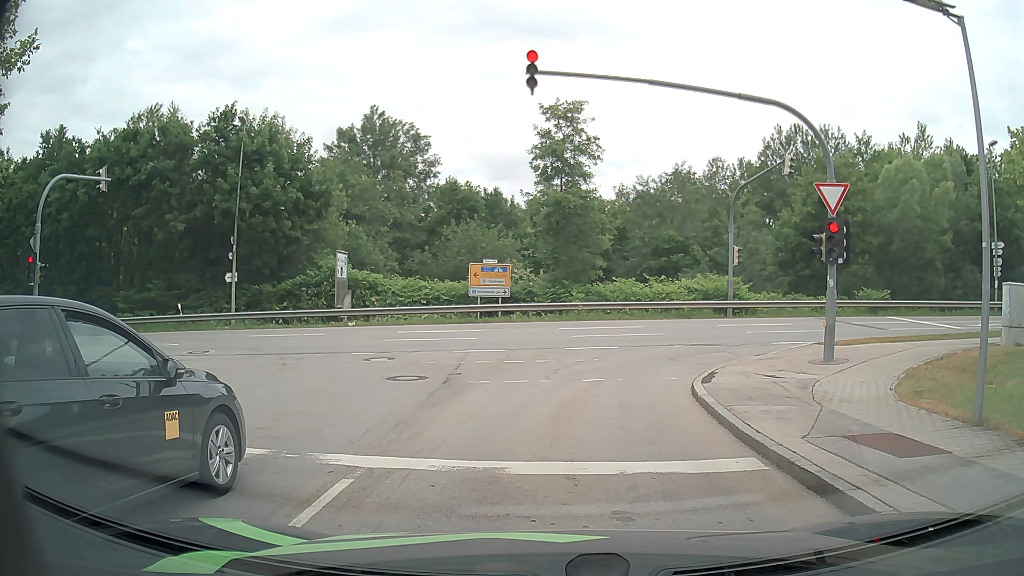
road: residential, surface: asphalt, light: Day
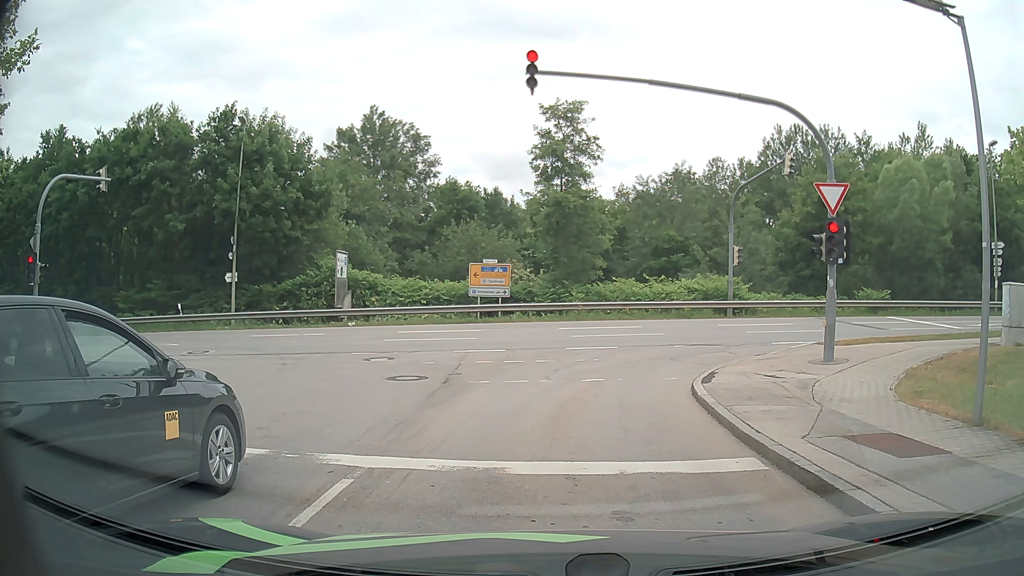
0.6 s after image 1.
(0.0, 0.0) m; 0°
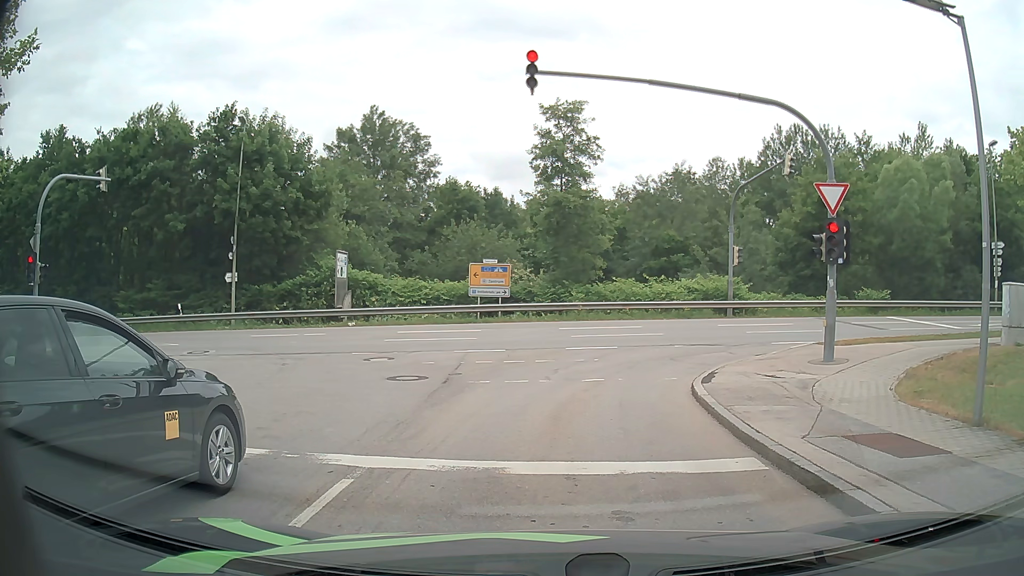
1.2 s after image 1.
(0.0, 0.0) m; 0°
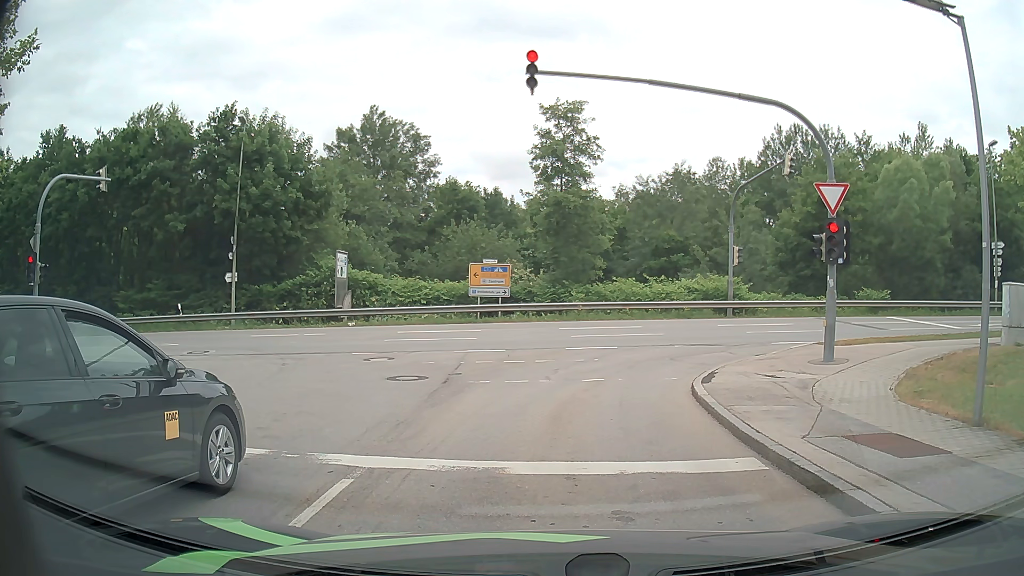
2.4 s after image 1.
(0.0, 0.0) m; 0°
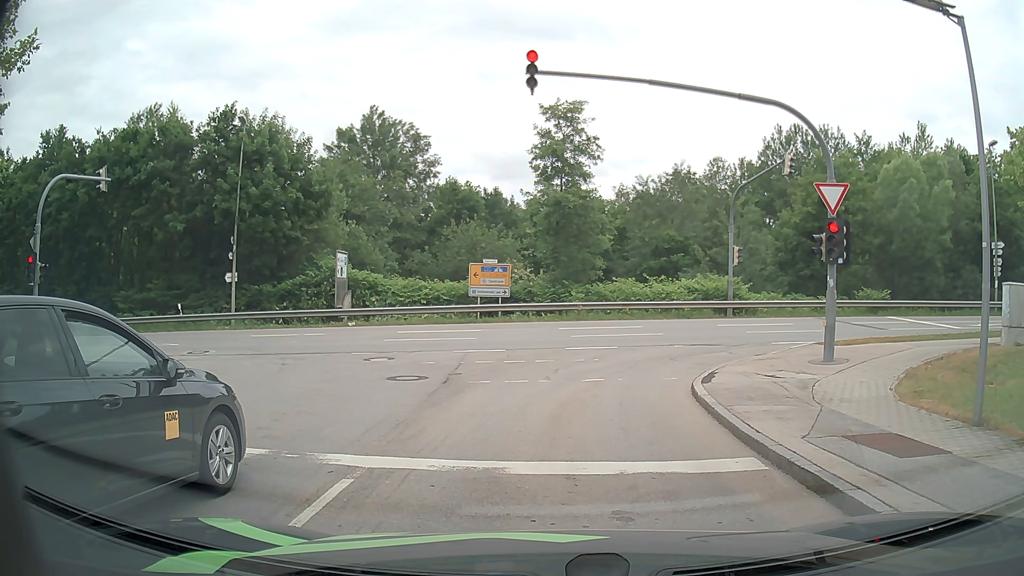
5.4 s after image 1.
(0.0, 0.0) m; 0°
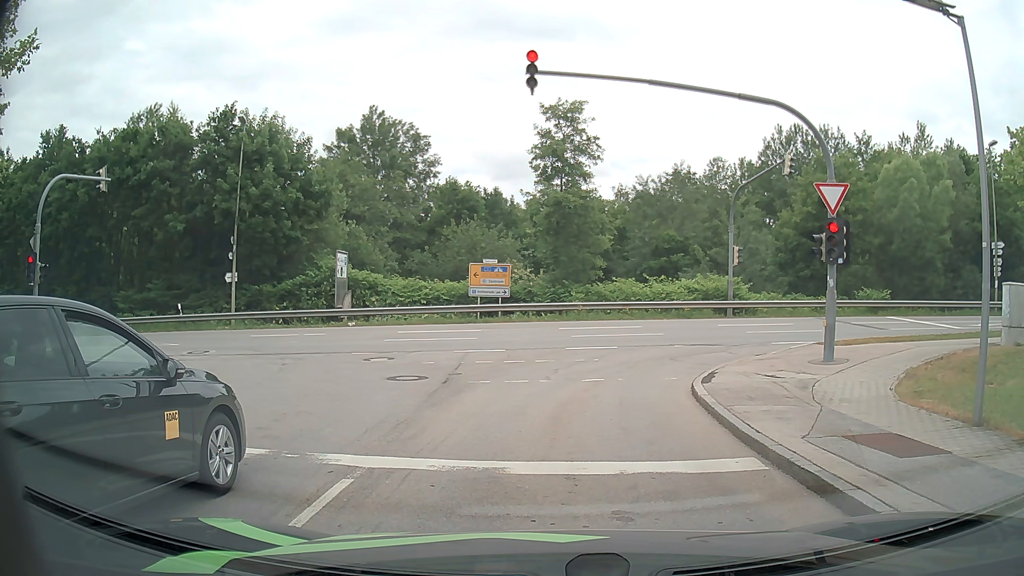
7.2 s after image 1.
(0.0, 0.0) m; 0°
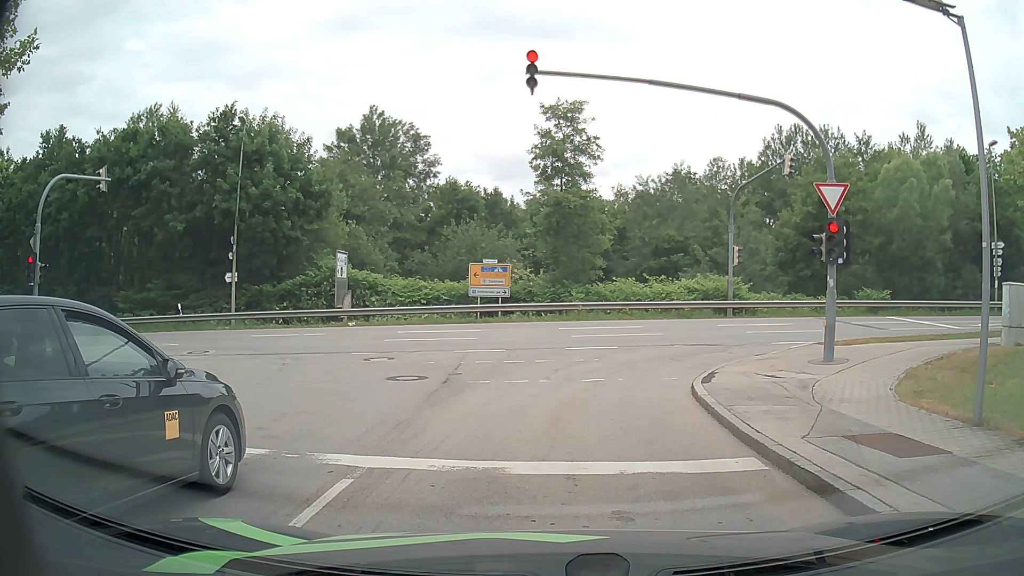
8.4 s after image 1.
(0.0, 0.0) m; 0°
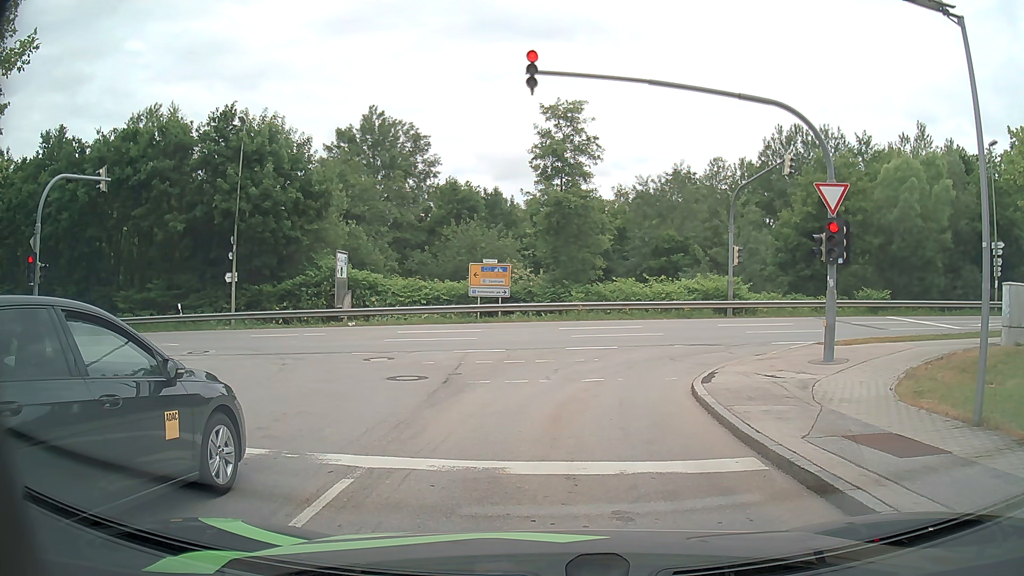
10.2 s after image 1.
(0.0, 0.0) m; 0°
